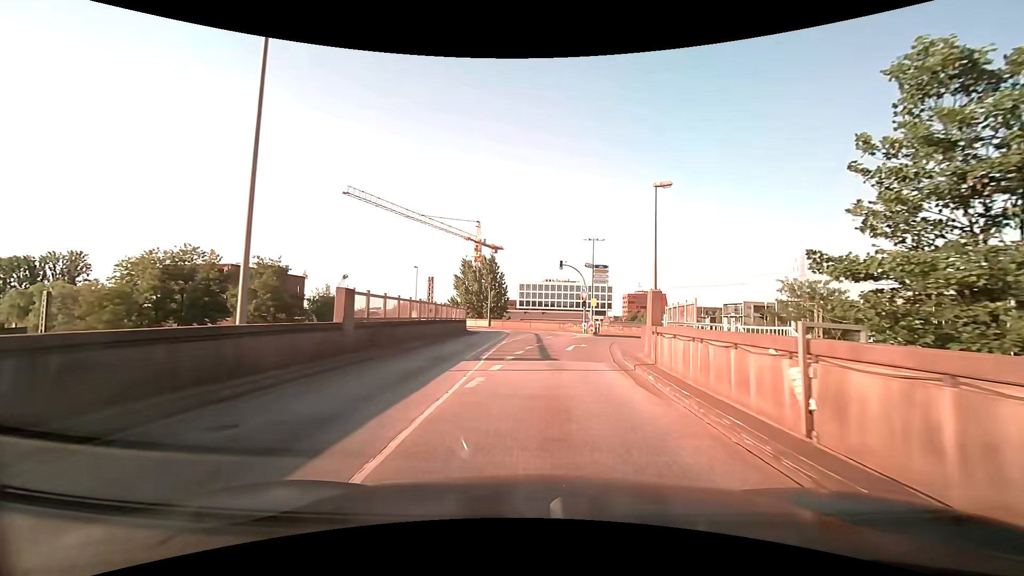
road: secondary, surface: asphalt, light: Day
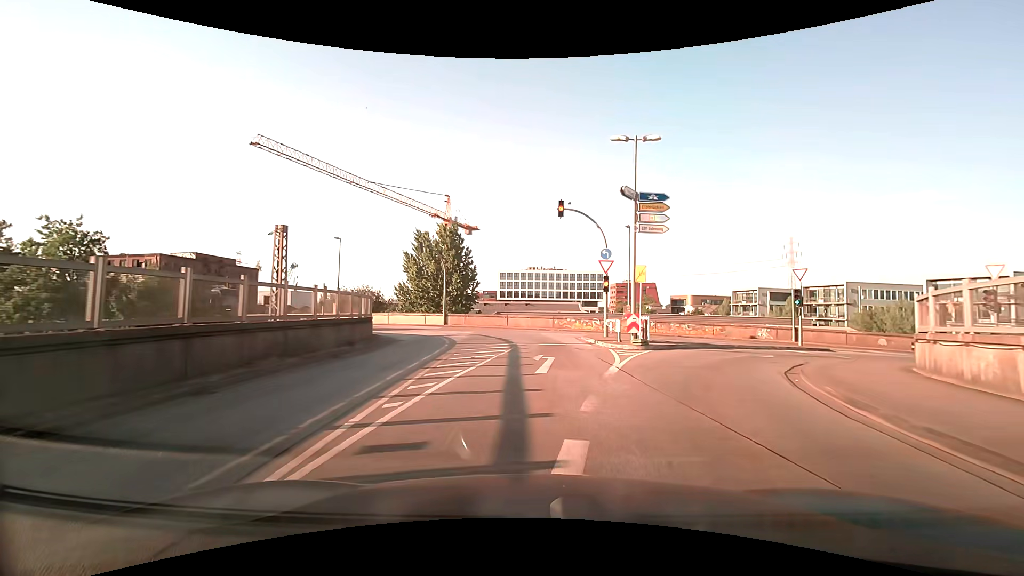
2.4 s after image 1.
(+0.5, +23.3) m; +2°
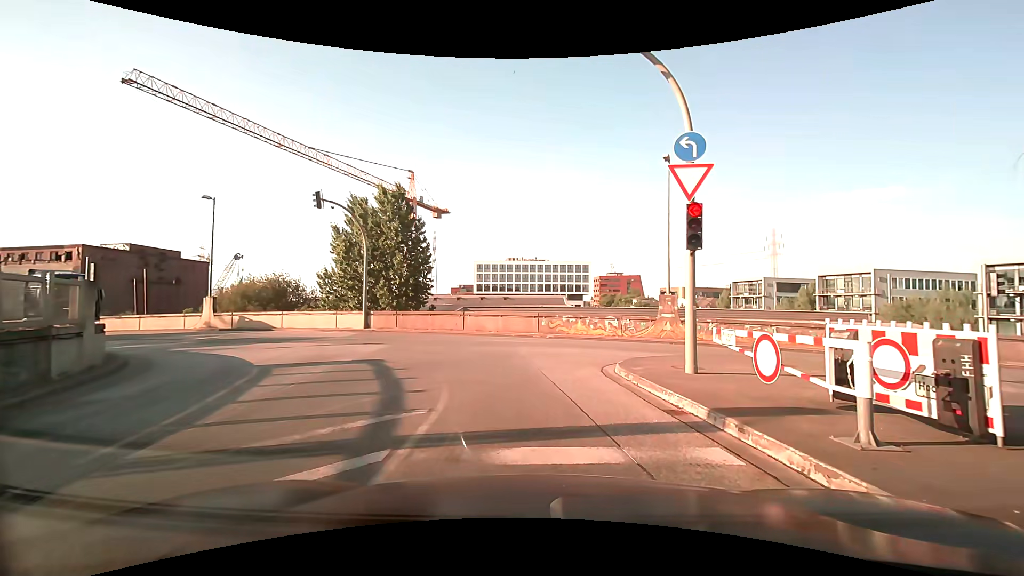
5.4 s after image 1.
(+0.2, +15.8) m; +2°
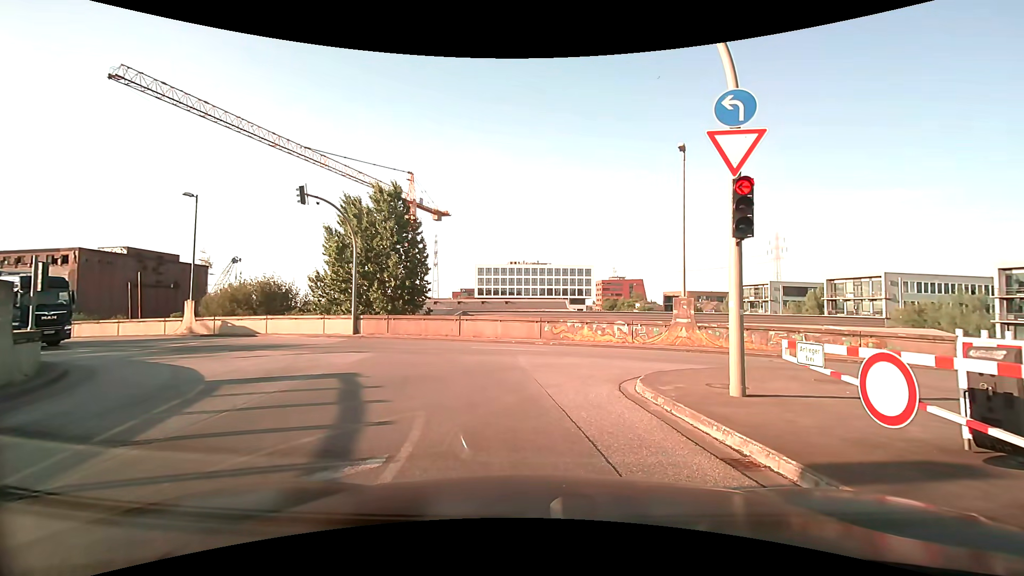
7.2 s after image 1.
(0.0, +1.9) m; -2°
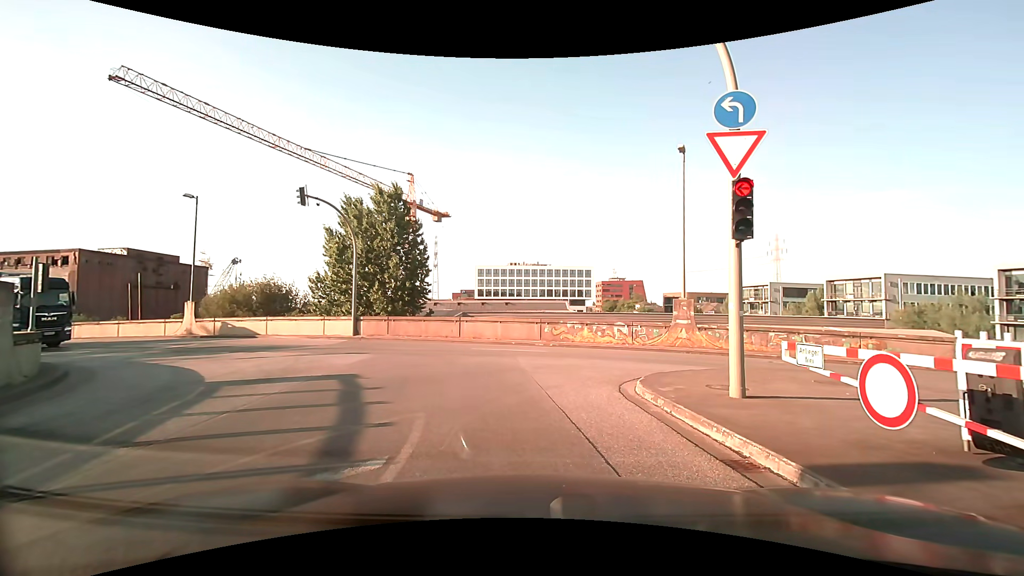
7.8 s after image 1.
(0.0, 0.0) m; 0°
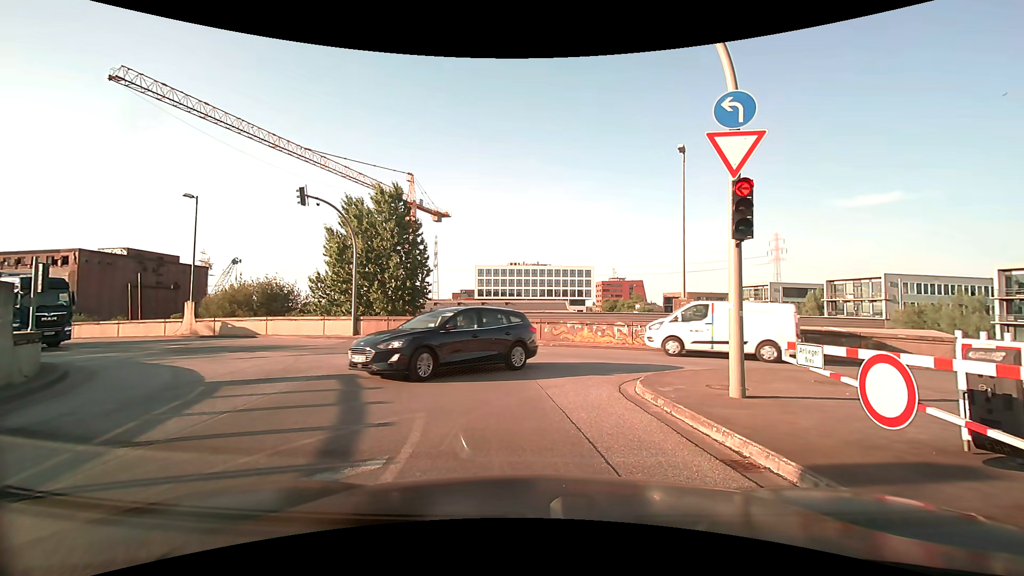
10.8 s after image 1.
(0.0, +0.1) m; 0°
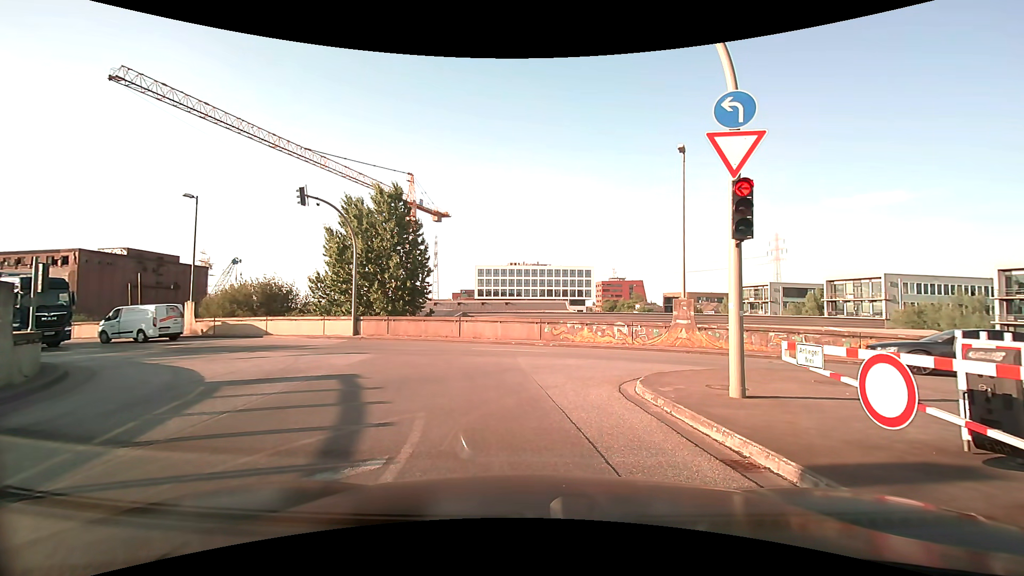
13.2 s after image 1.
(0.0, 0.0) m; 0°
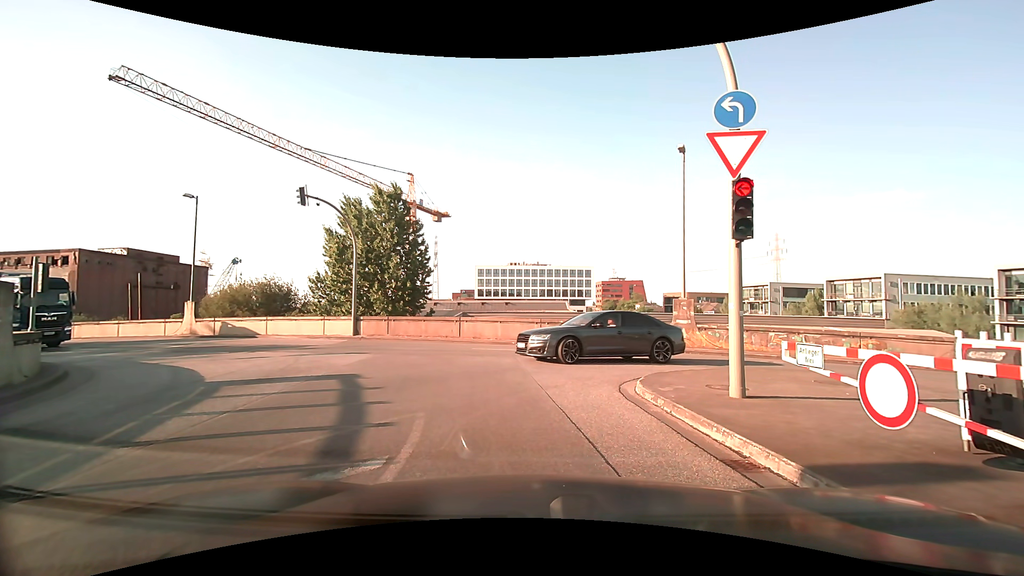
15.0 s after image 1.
(0.0, 0.0) m; 0°
